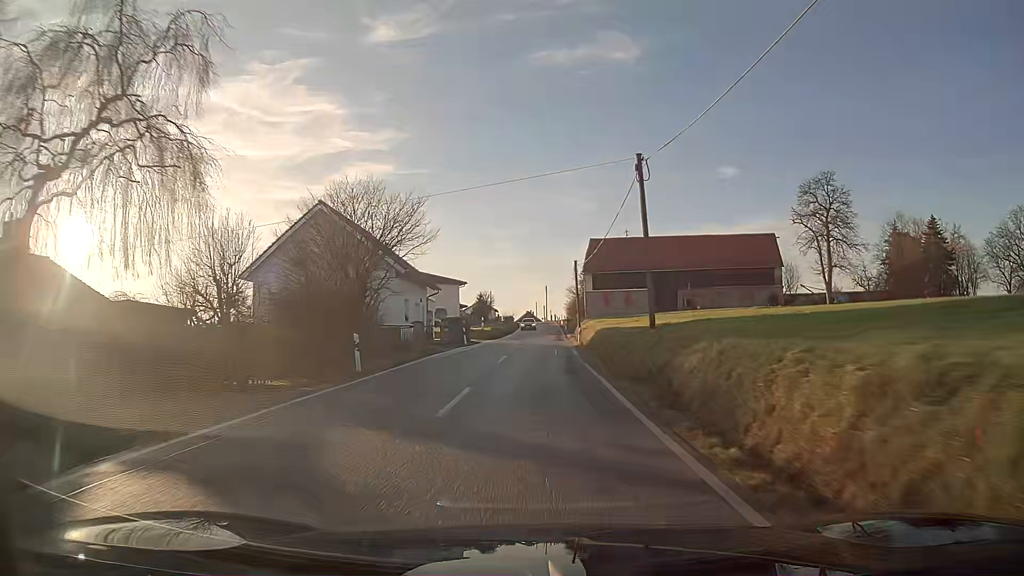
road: tertiary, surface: asphalt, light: Day
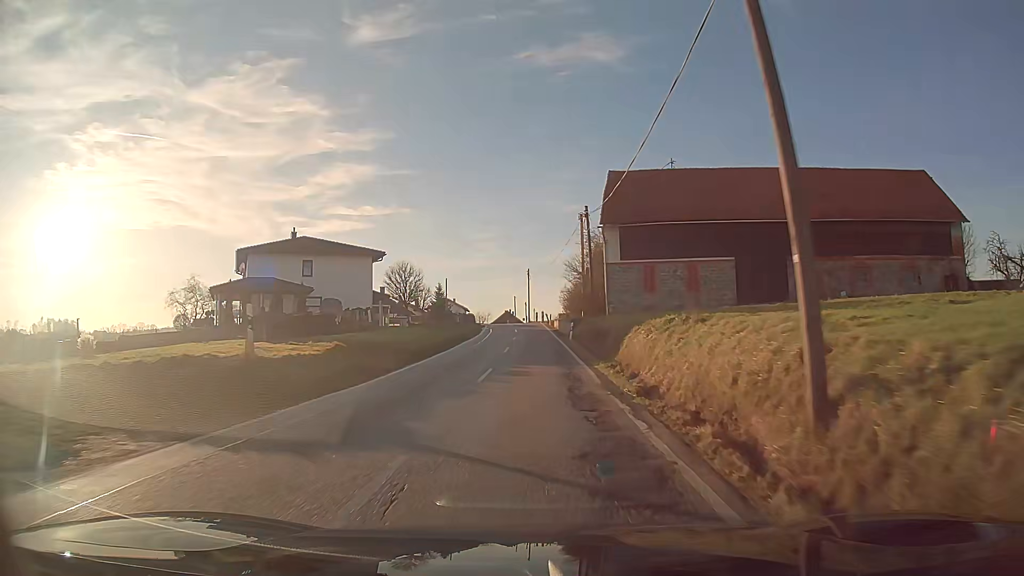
(+0.5, +43.2) m; +1°
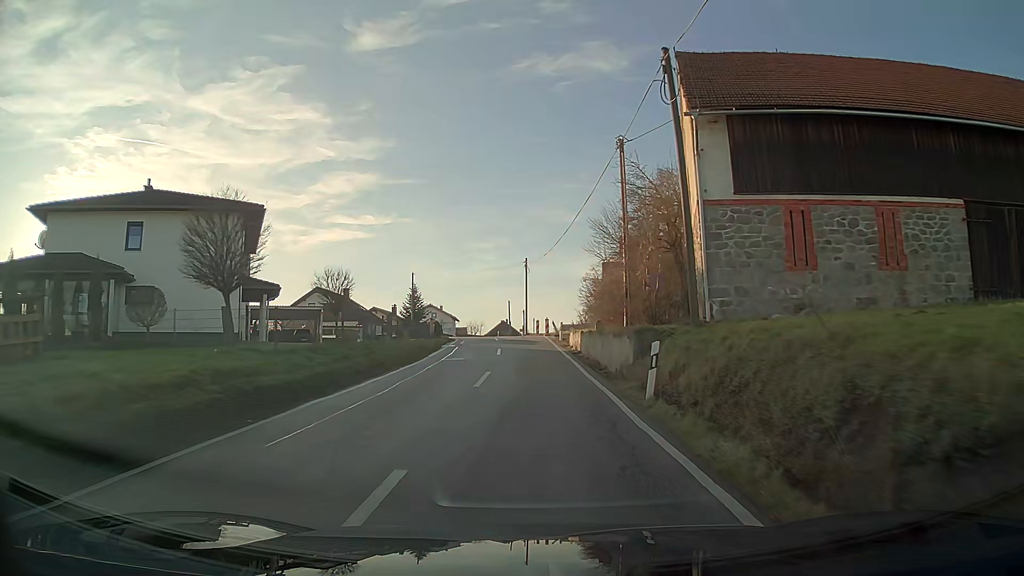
(0.0, +25.1) m; 0°
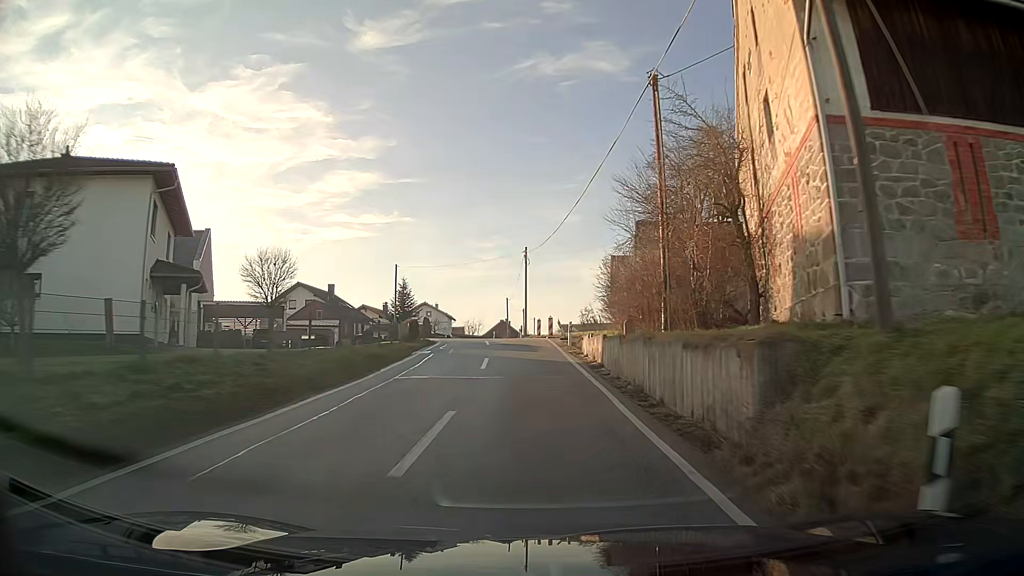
(0.0, +8.3) m; 0°
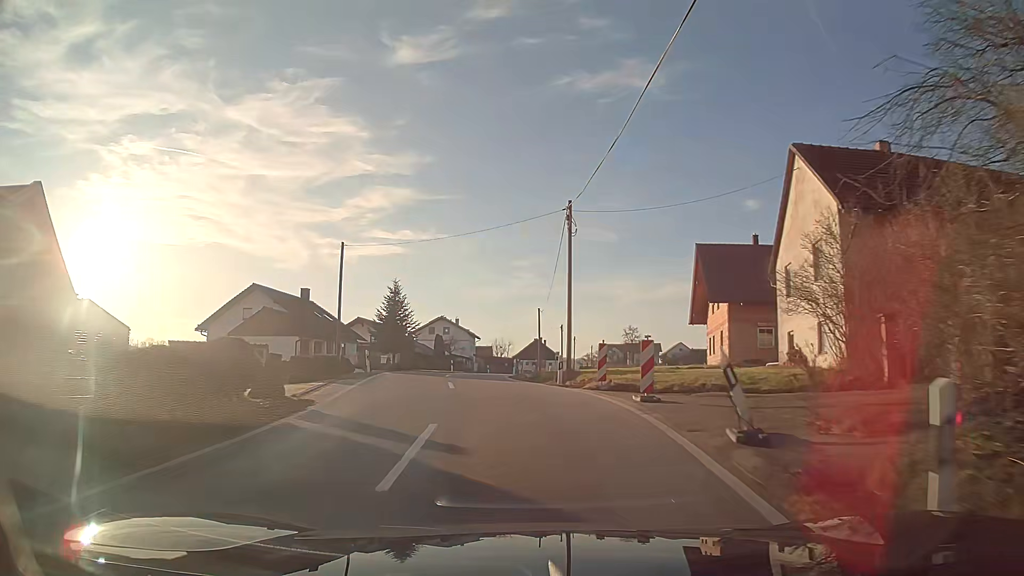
(-0.5, +24.8) m; -4°
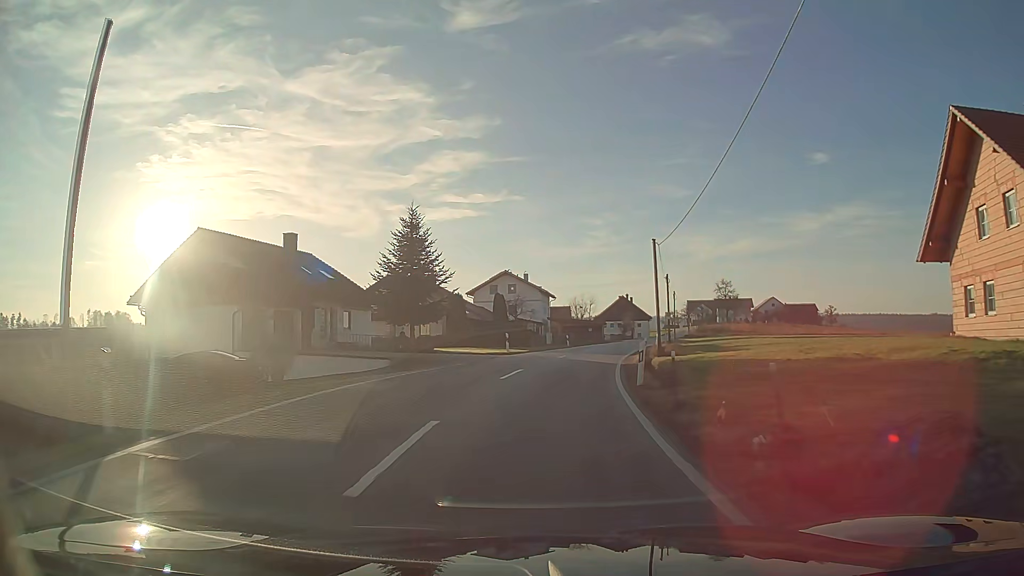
(-1.3, +24.4) m; -5°
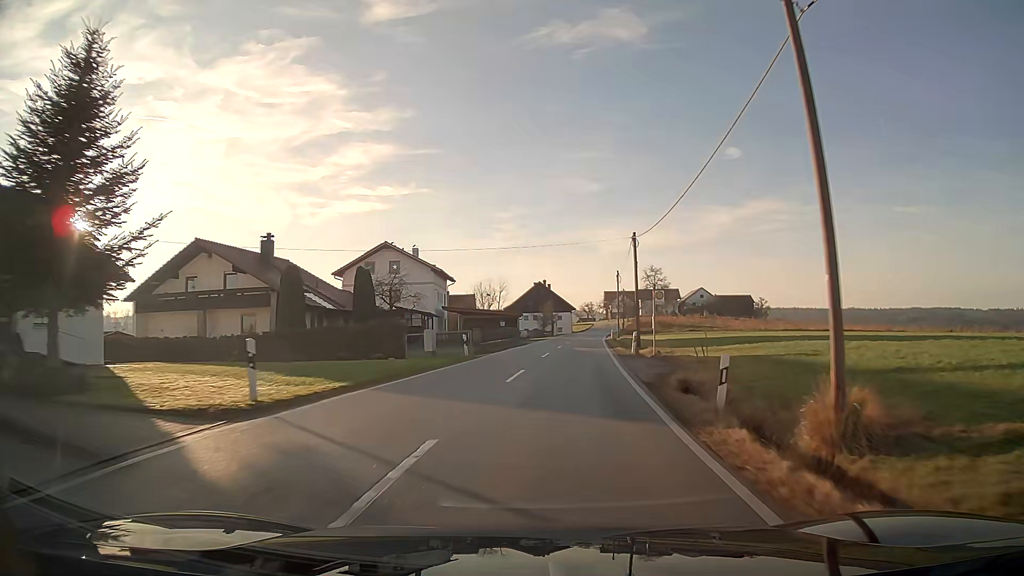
(+1.6, +25.3) m; +8°
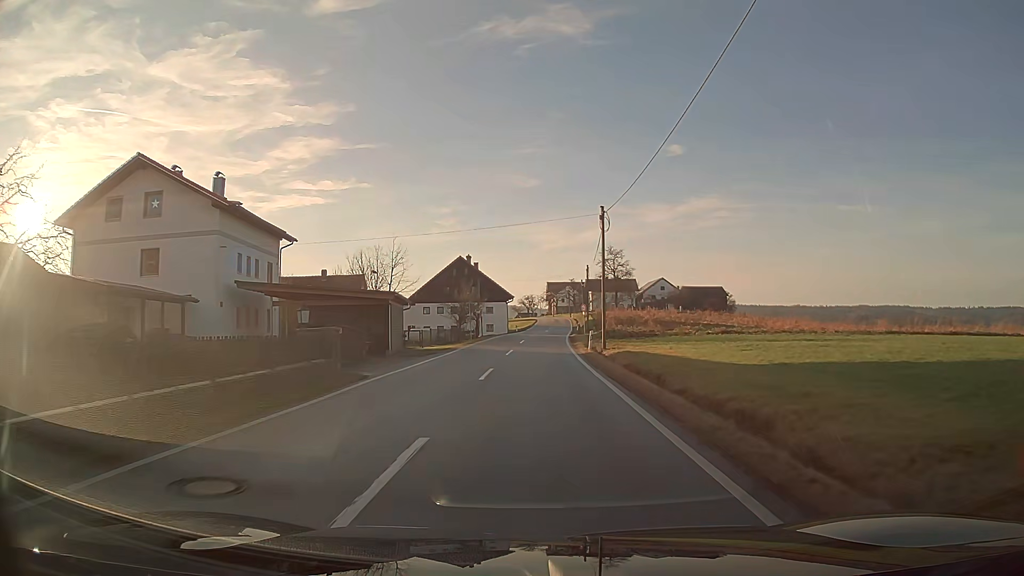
(+1.7, +35.8) m; +4°
(0, +10) (0, +20) (0, +30) (+1, +40) (+1, +50) (+2, +60) (+2, +70) (+3, +80) (+4, +90) (+4, +100) m
